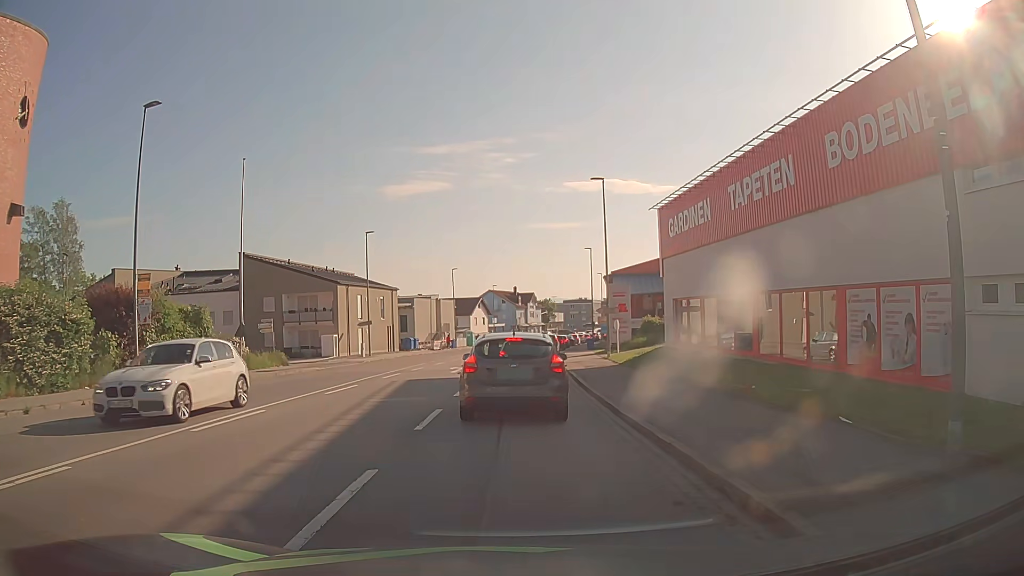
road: tertiary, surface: asphalt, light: Day
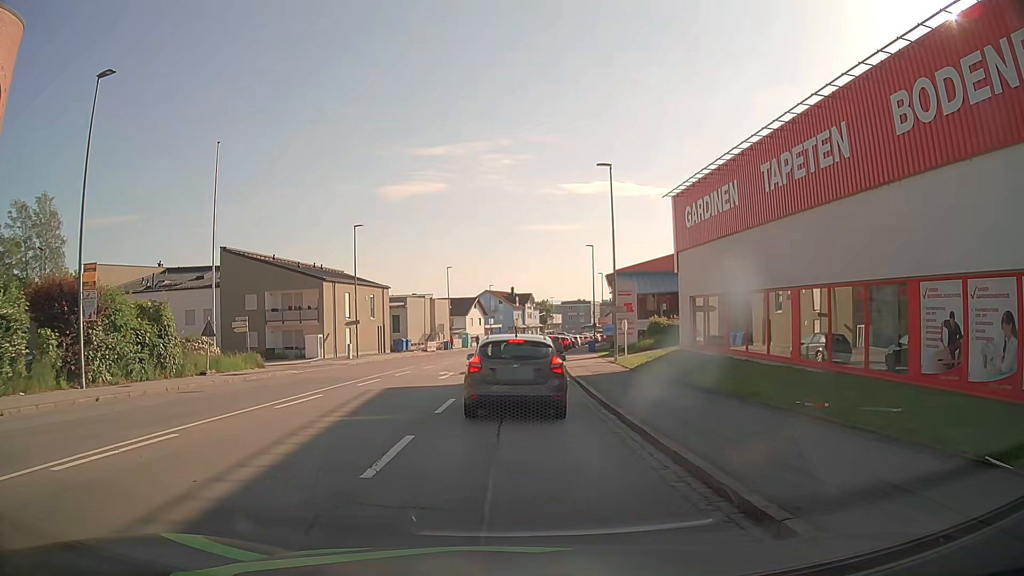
(0.0, +3.5) m; 0°
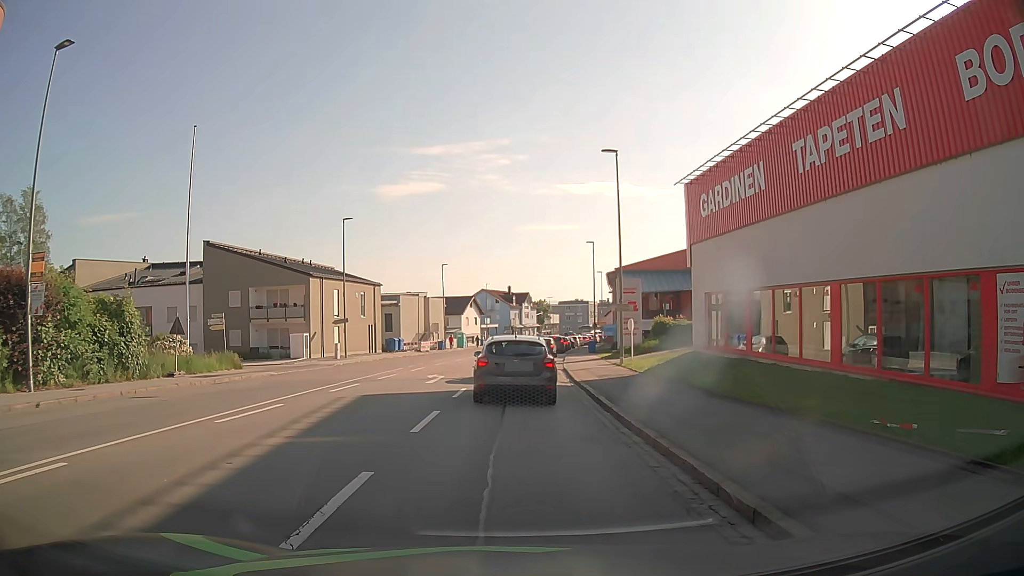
(0.0, +2.7) m; 0°
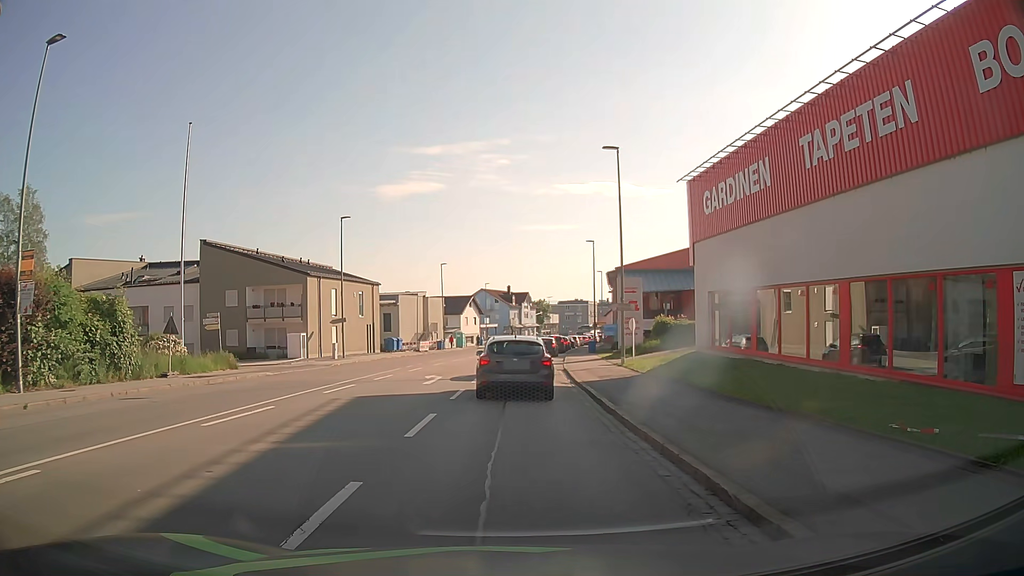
(0.0, +0.5) m; 0°
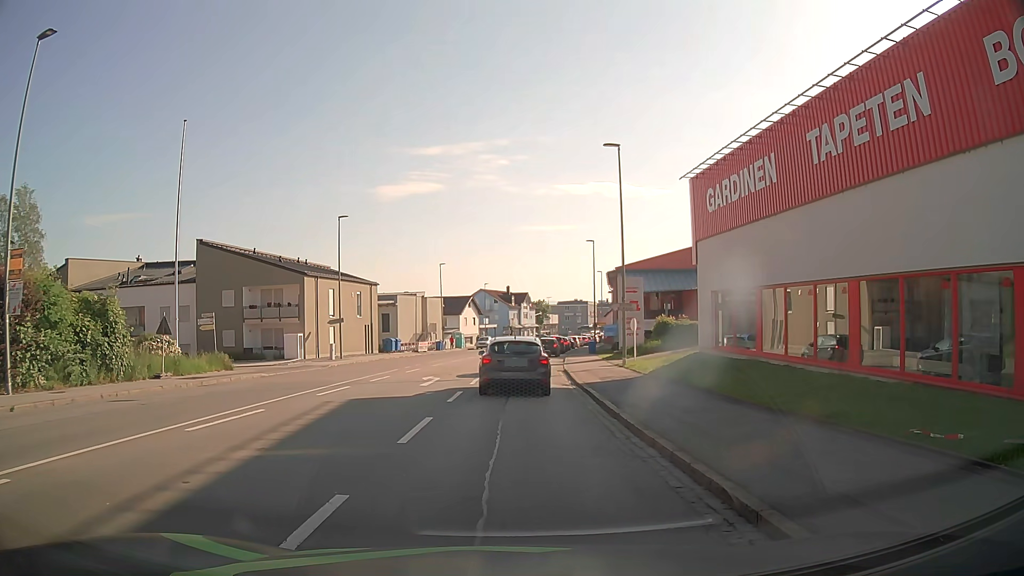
(0.0, +0.5) m; 0°
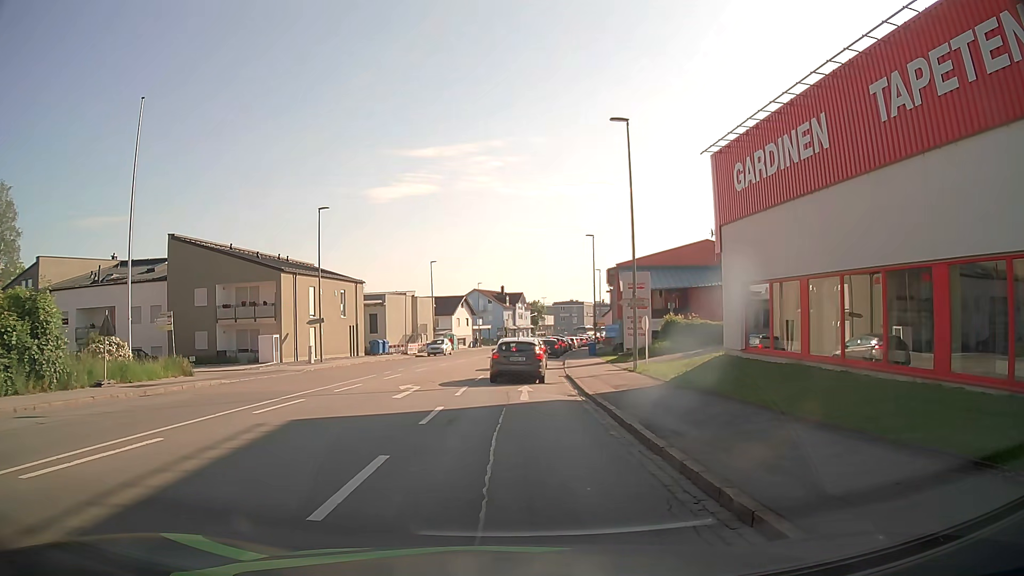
(0.0, +4.0) m; +1°
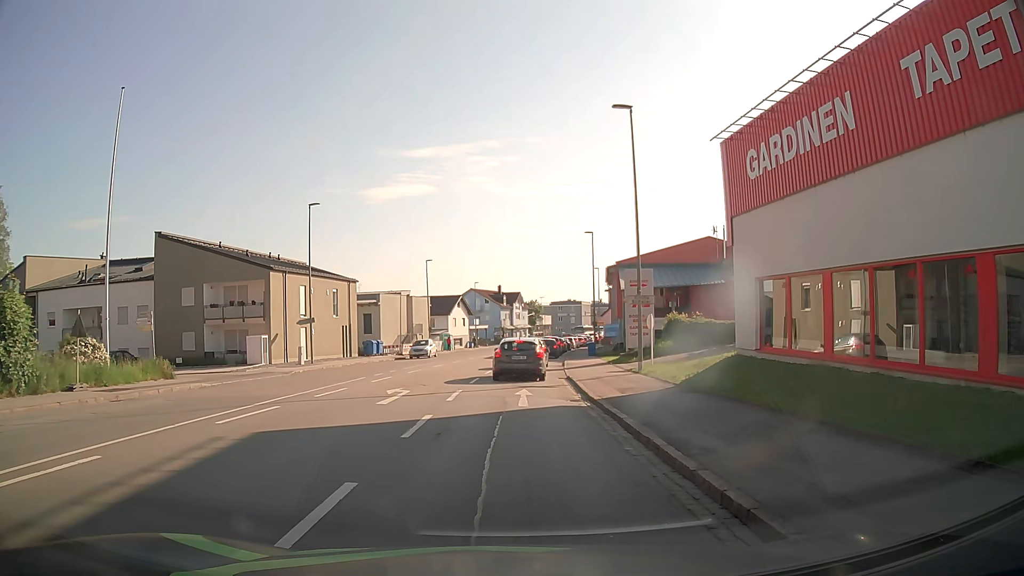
(0.0, +1.6) m; 0°
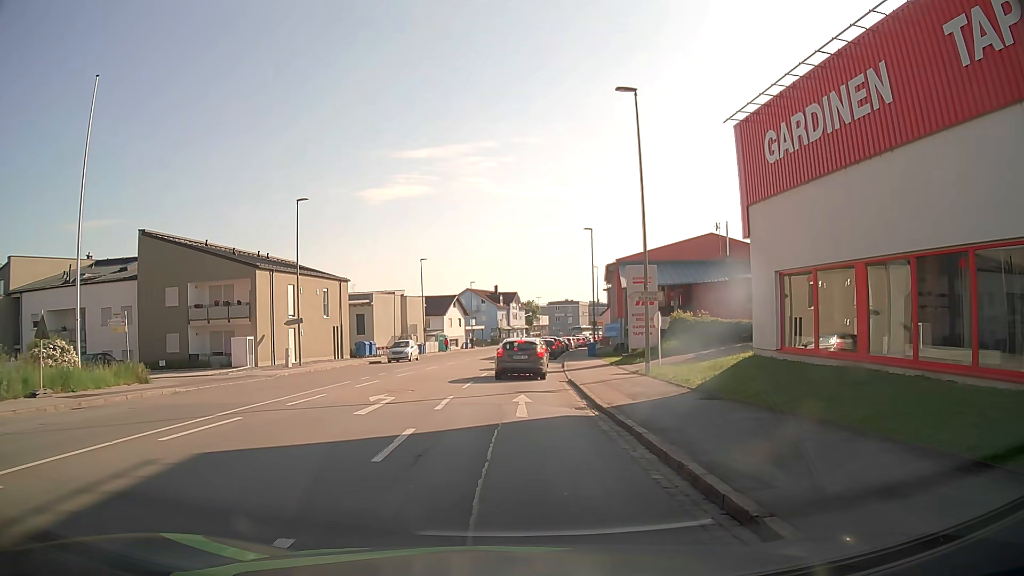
(0.0, +1.9) m; 0°
